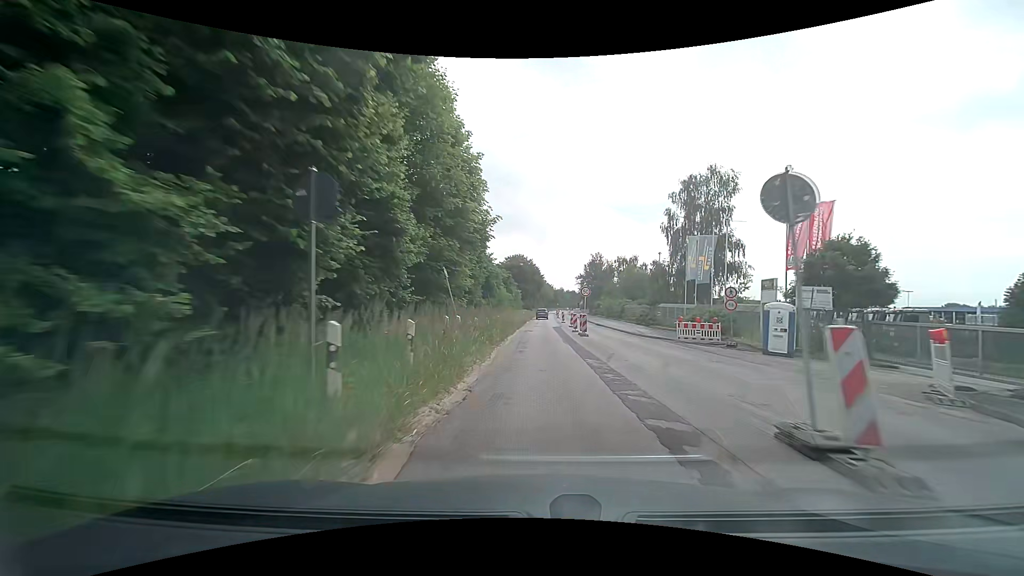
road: secondary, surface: asphalt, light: Day
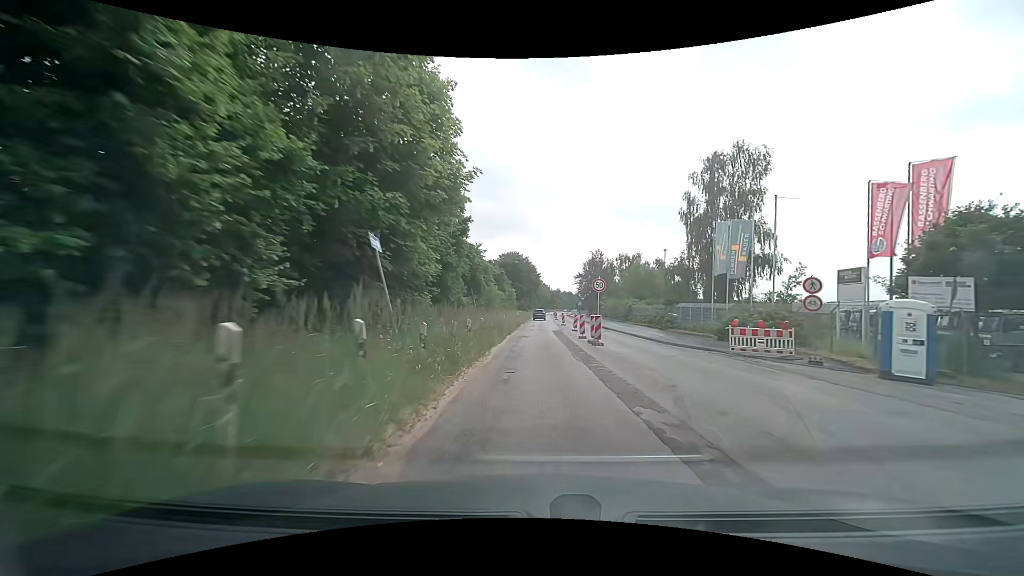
(0.0, +7.7) m; 0°
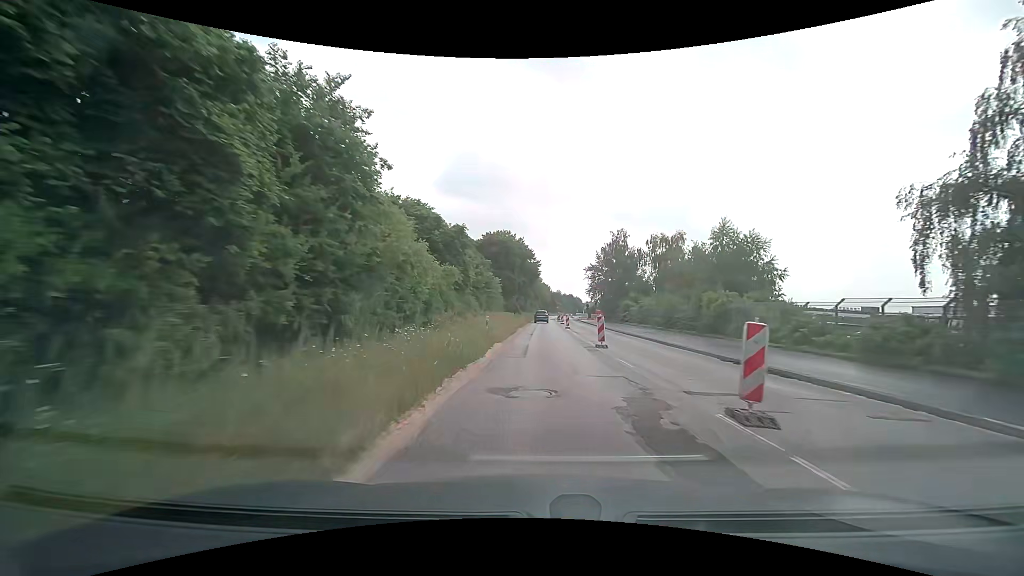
(+0.4, +31.0) m; +1°
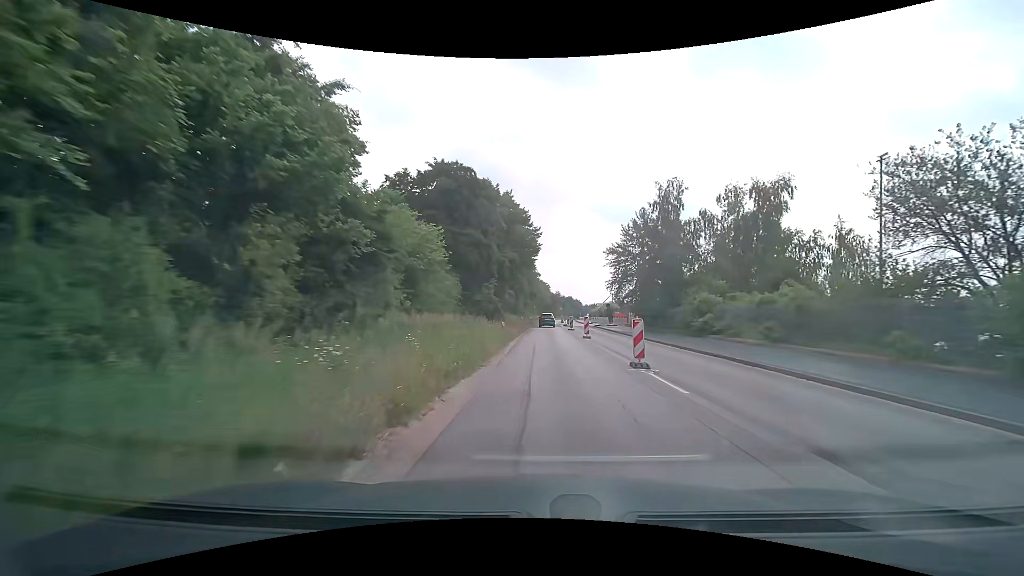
(+0.1, +31.1) m; 0°
(0, +10) (0, +20) (+1, +30) (+1, +40) (+1, +50) (+2, +60) (+2, +70) (+3, +80) (+3, +90) (+4, +100) m
